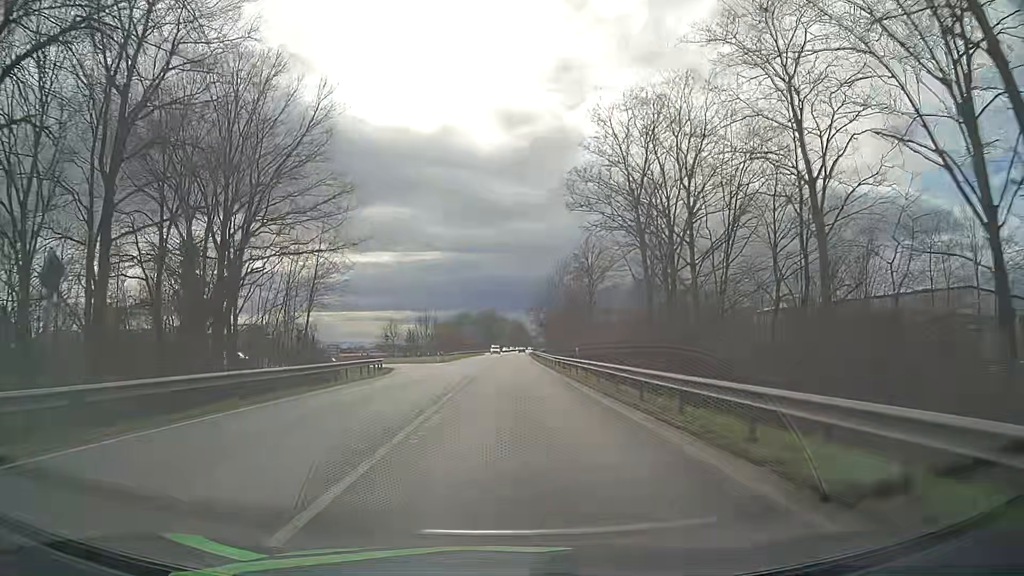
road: primary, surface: asphalt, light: Day
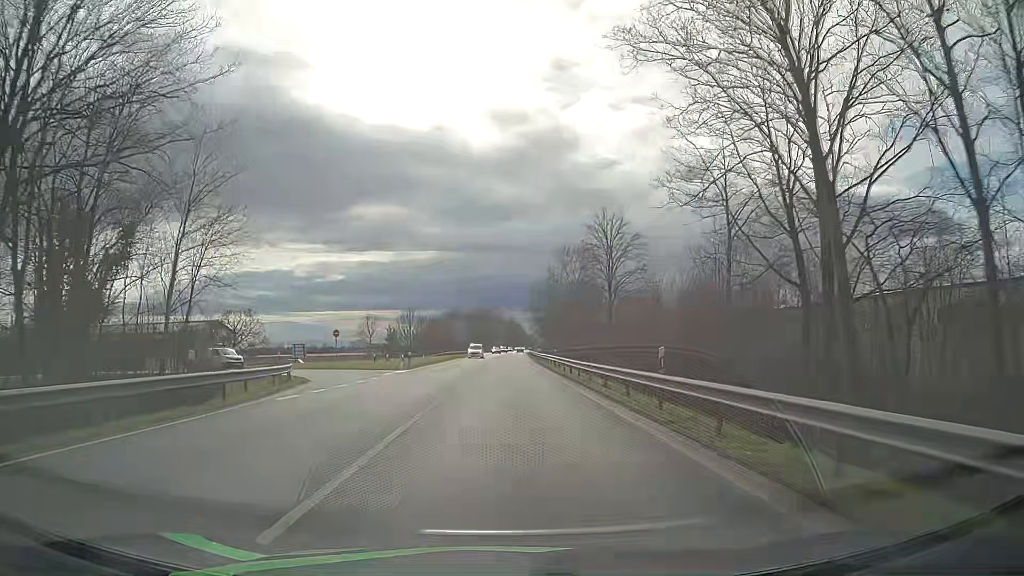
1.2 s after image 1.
(+0.1, +19.3) m; 0°
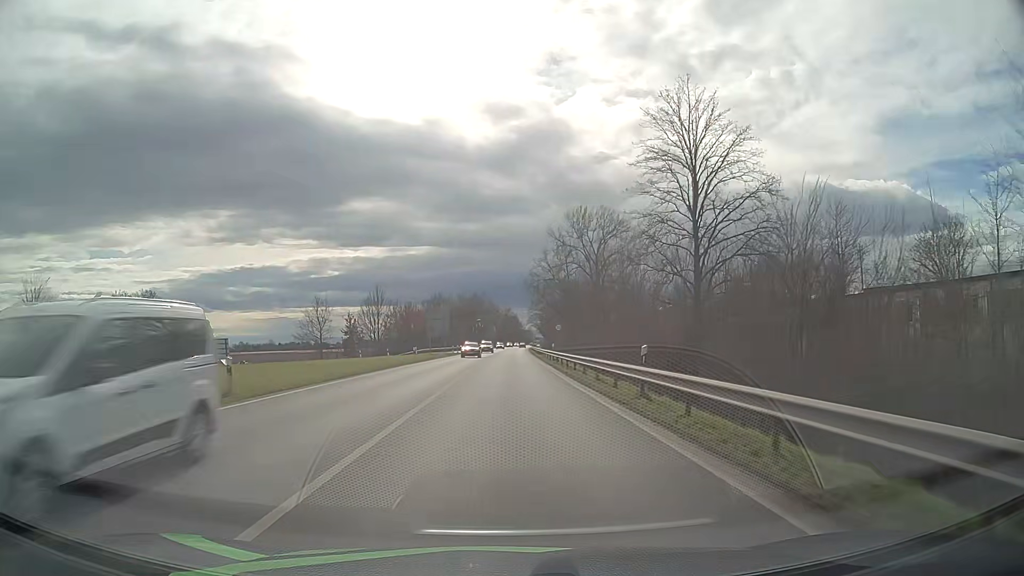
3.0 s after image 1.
(+0.1, +31.0) m; +1°
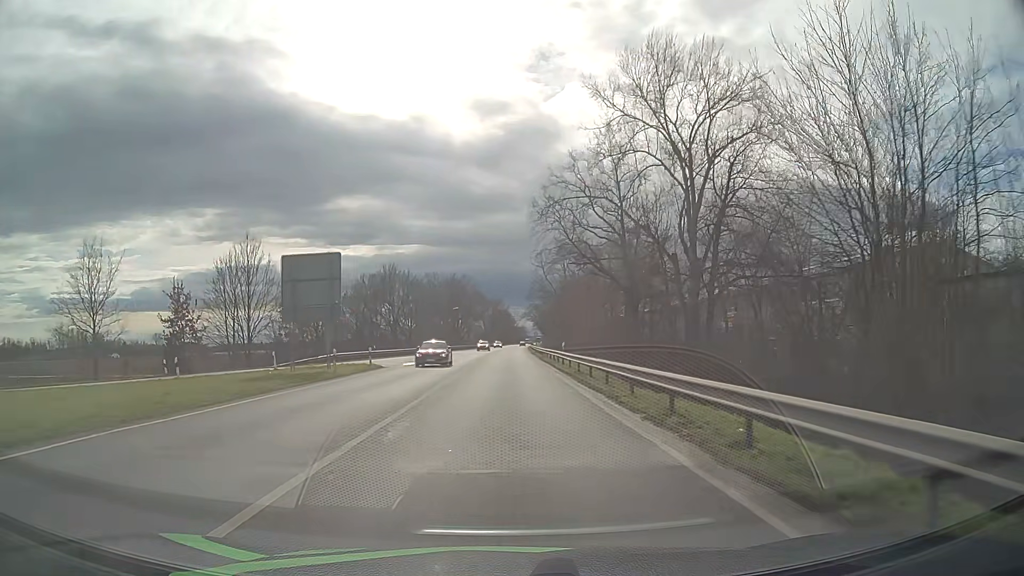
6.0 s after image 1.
(+0.1, +51.9) m; 0°
(0, +10) (0, +20) (0, +30) (0, +40) (0, +50) (0, +60) (0, +70) (+1, +80) (+1, +90) (+1, +100) m
